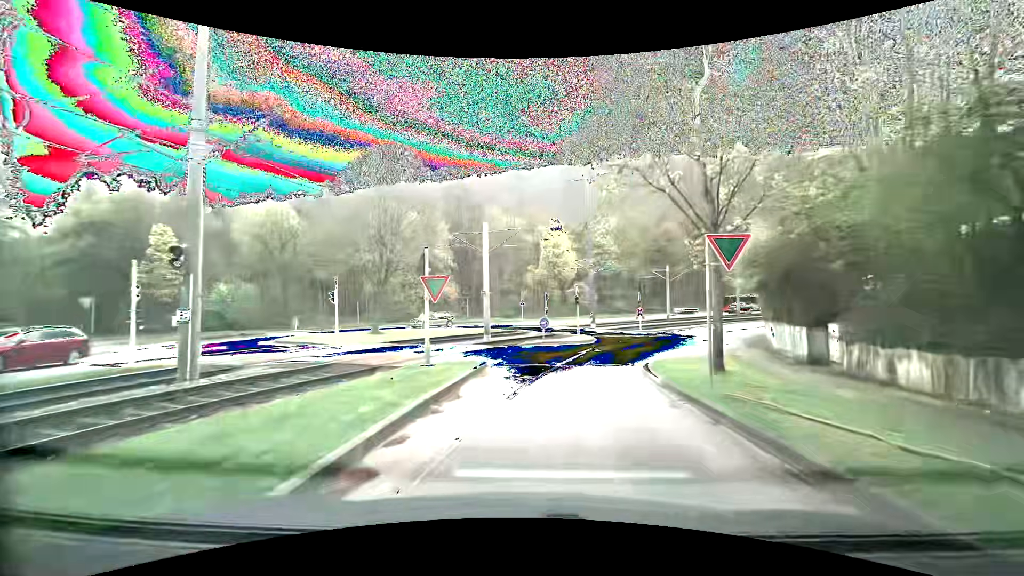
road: secondary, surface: asphalt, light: Day
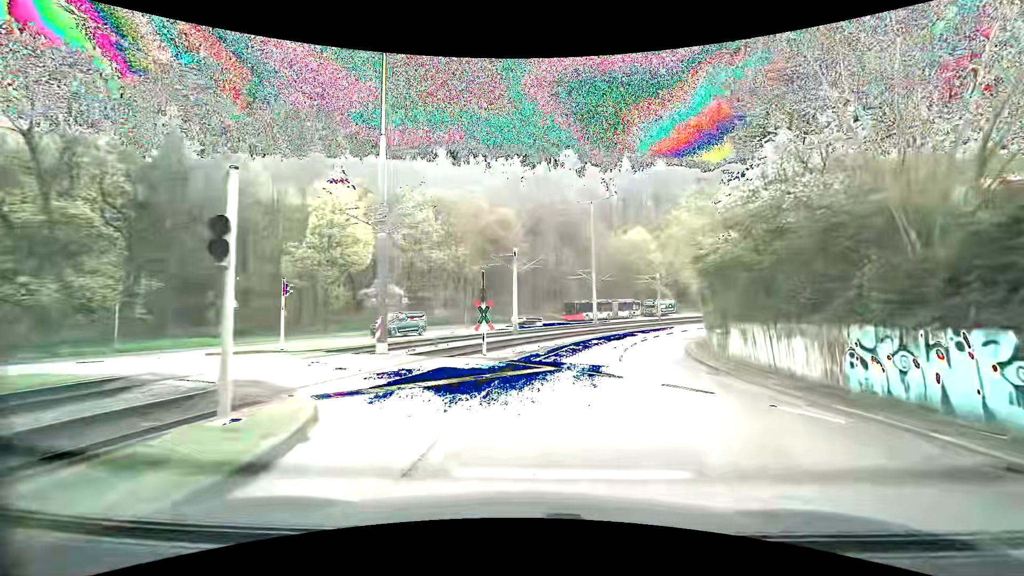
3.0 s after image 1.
(+4.2, +25.1) m; +21°
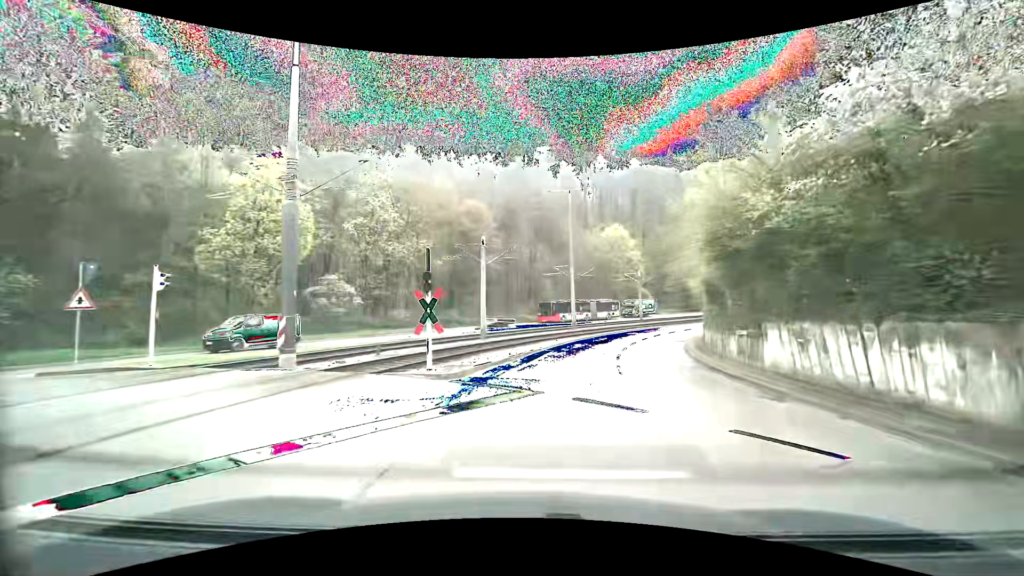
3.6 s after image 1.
(+0.1, +6.0) m; +3°
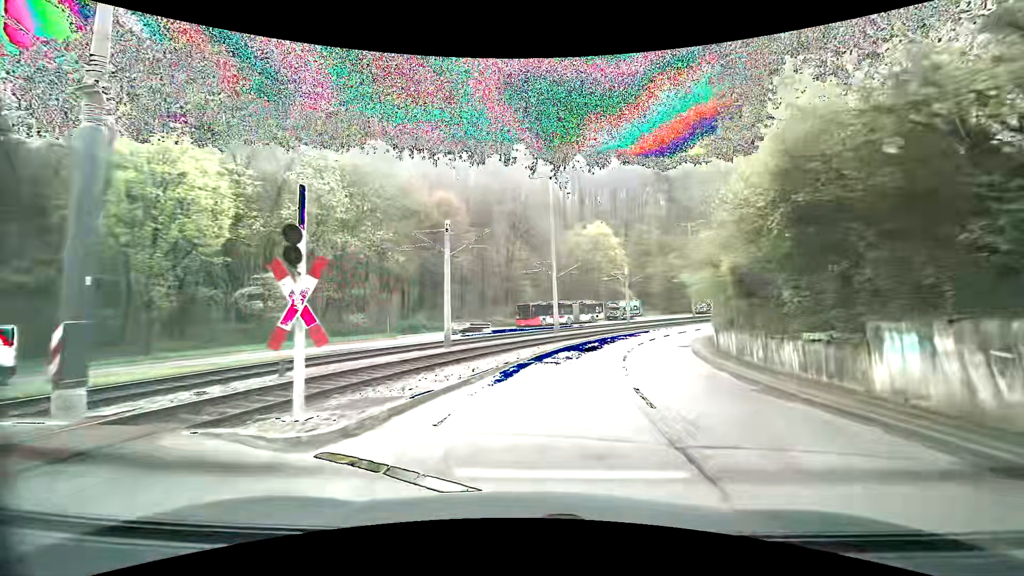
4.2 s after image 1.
(+0.2, +6.4) m; +3°
(0, +10) (+2, +20) (+4, +30) (+7, +39) (+11, +48) (+16, +57) (+22, +65) (+29, +72) (+36, +79) (+44, +85) m
